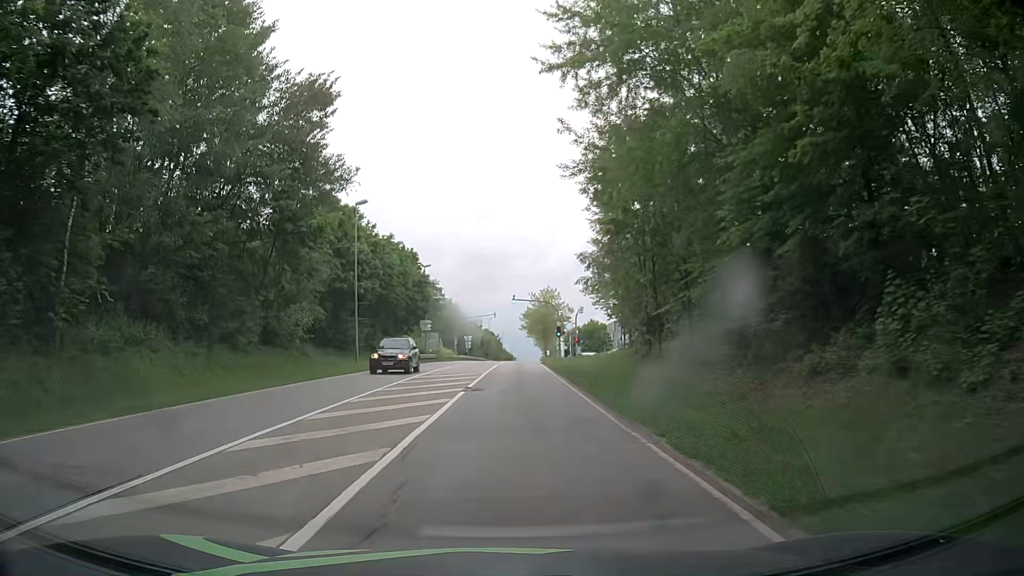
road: secondary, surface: asphalt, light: Day
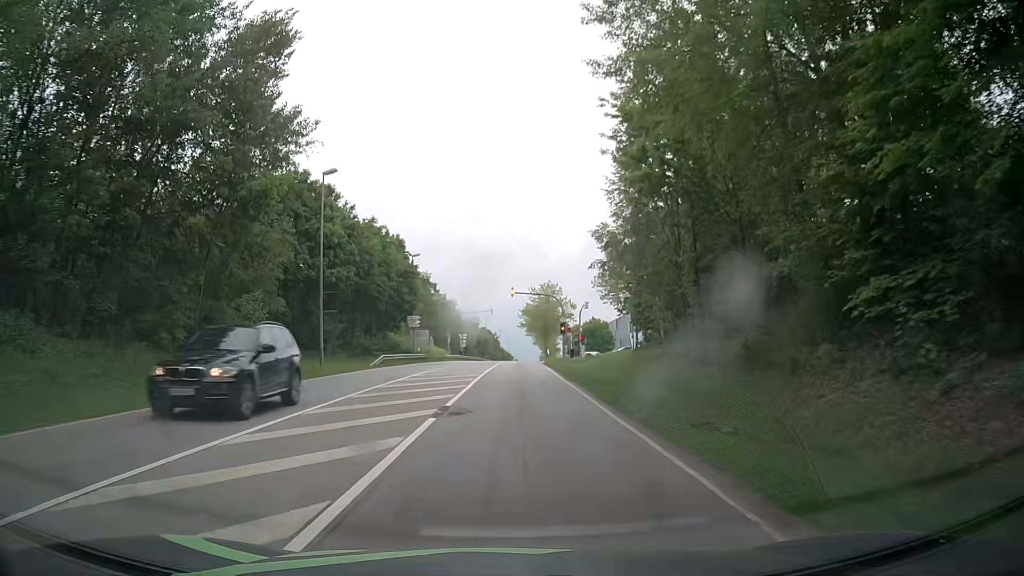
(0.0, +7.4) m; 0°
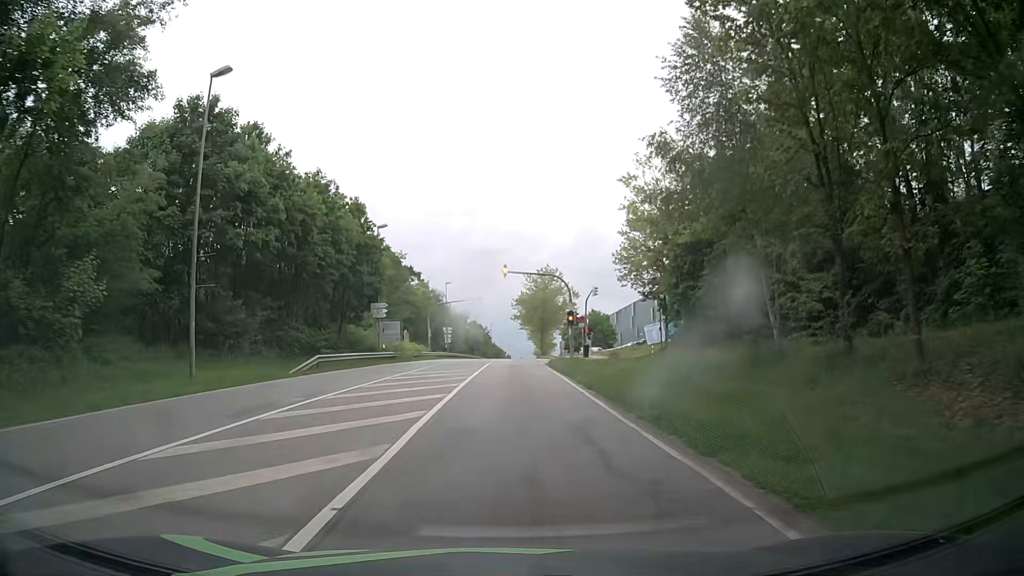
(+0.1, +13.6) m; +1°
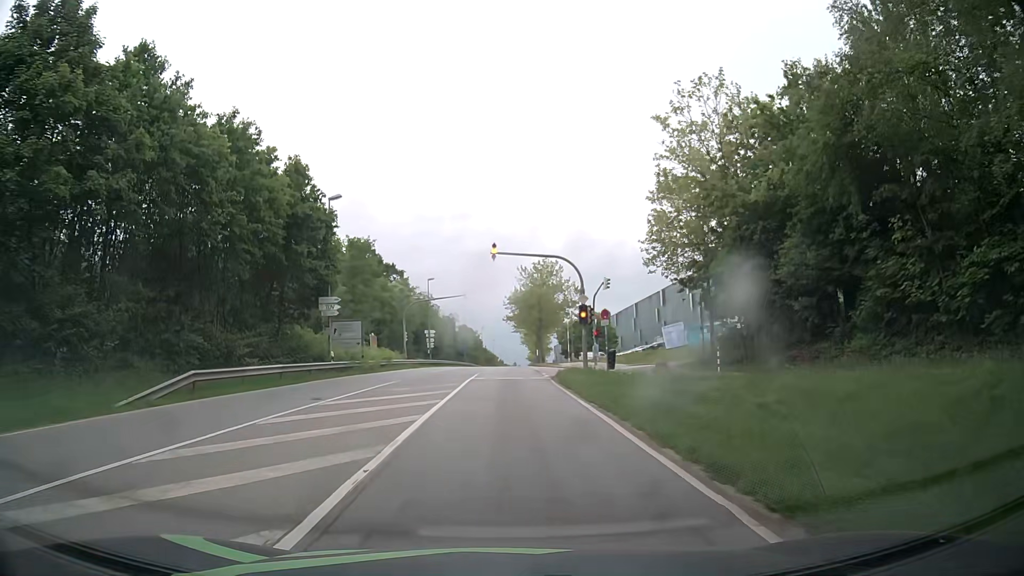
(0.0, +11.8) m; 0°
